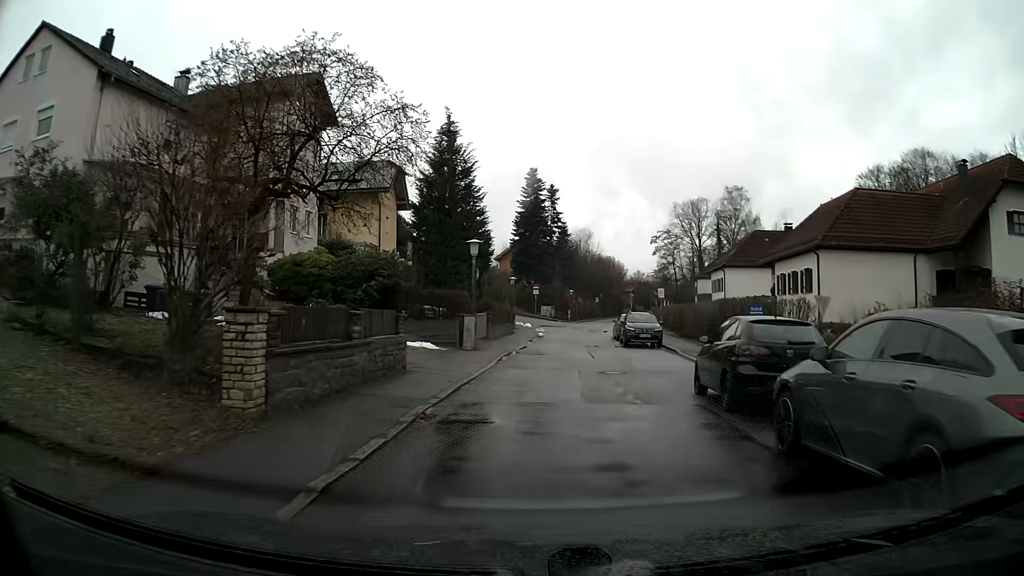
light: Day
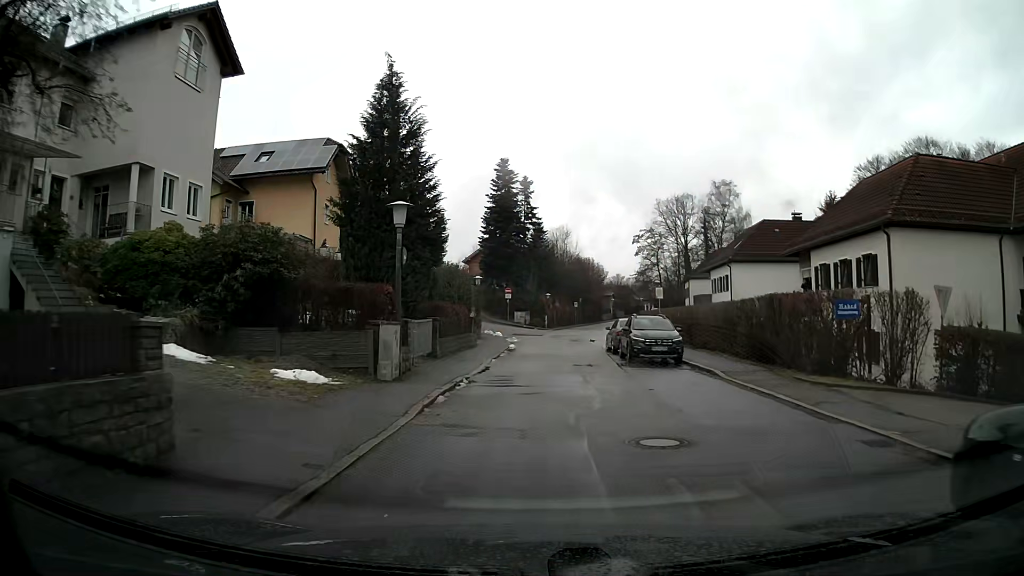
(+0.2, +9.1) m; +2°
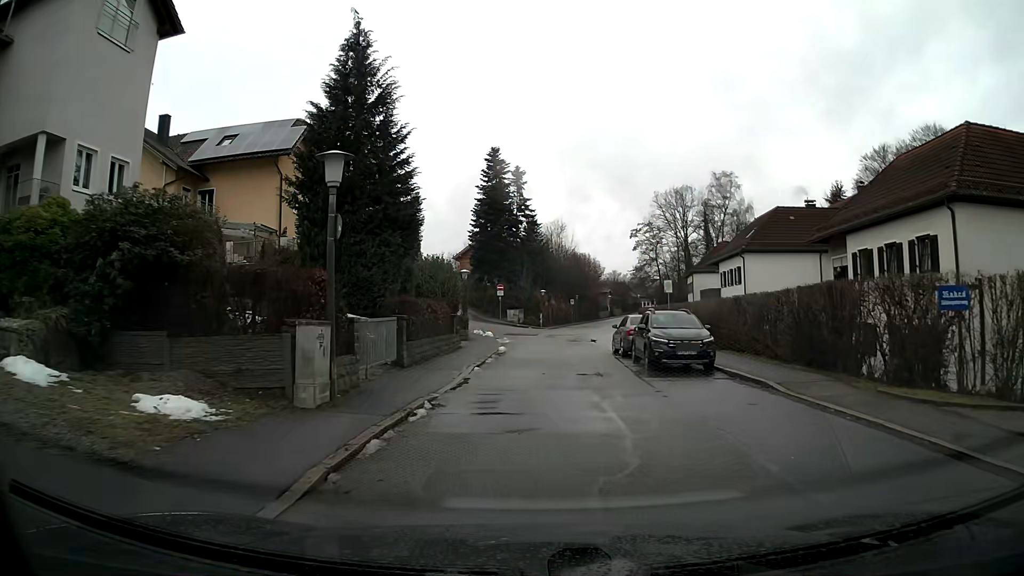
(0.0, +4.6) m; 0°
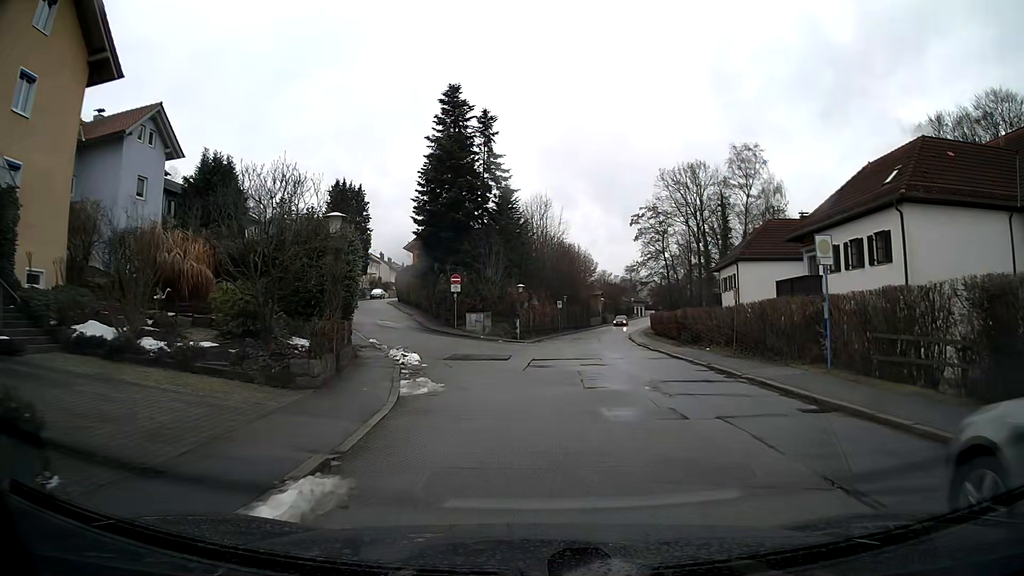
(+0.3, +22.2) m; +3°
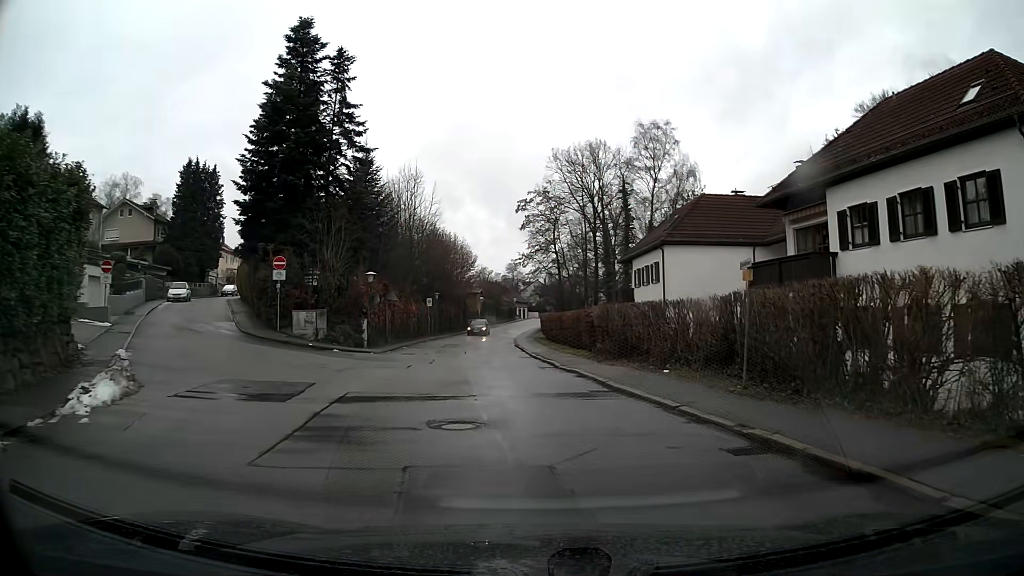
(+1.0, +12.2) m; +10°
(0, +10) (-1, +20) (-2, +30) (-3, +40) (-4, +50) (-4, +60) (-4, +70) (-3, +80) (-3, +90) (-2, +100) m
